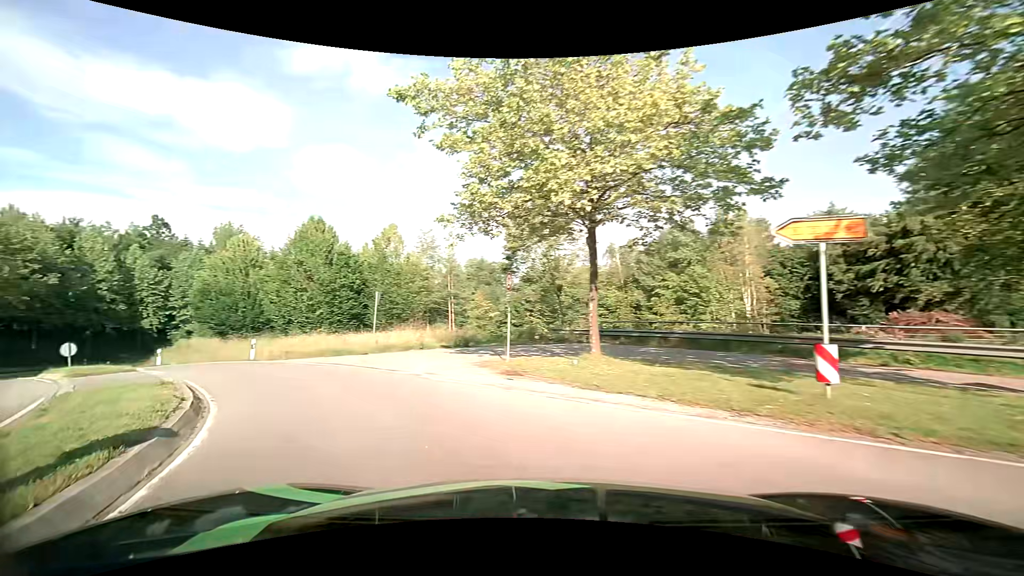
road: primary_link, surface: asphalt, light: Day
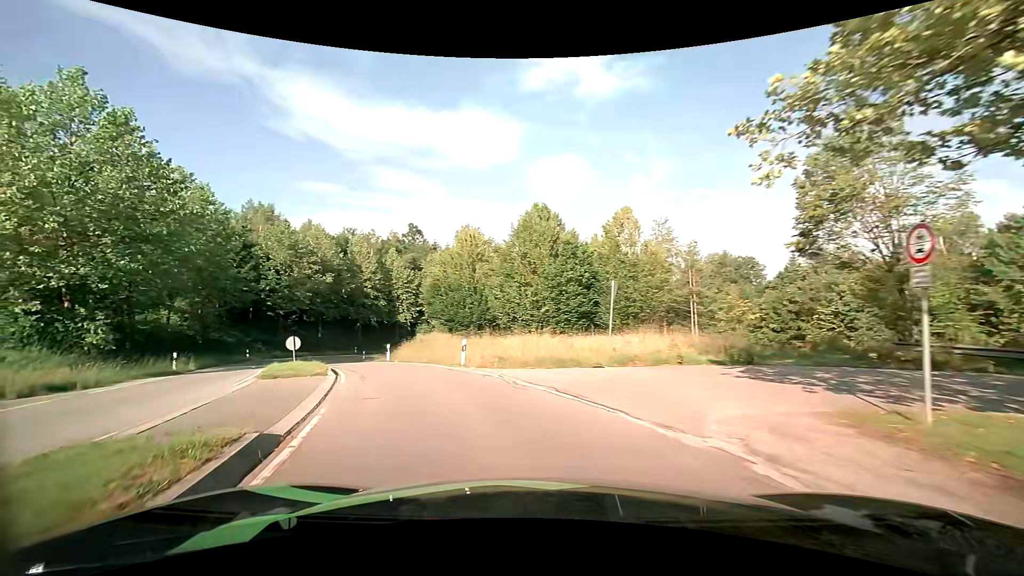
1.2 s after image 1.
(-1.7, +7.3) m; -24°
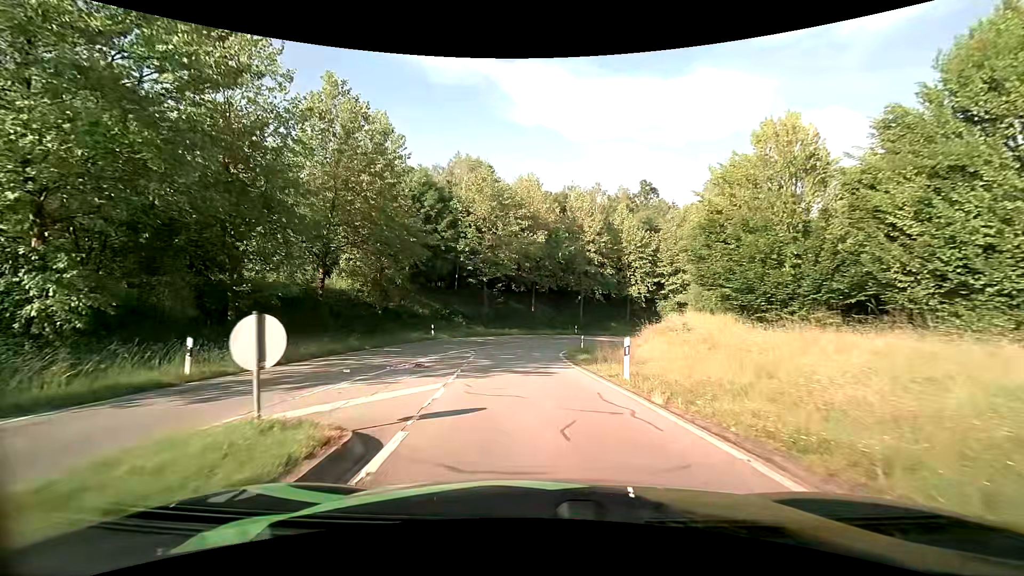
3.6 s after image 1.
(-5.2, +18.5) m; -26°
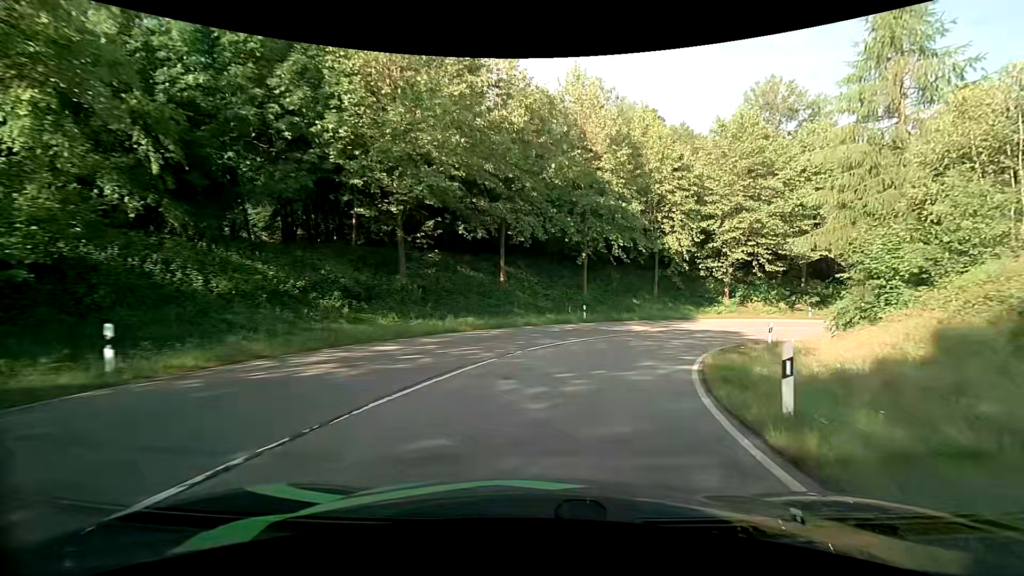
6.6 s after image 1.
(-0.7, +28.3) m; +4°
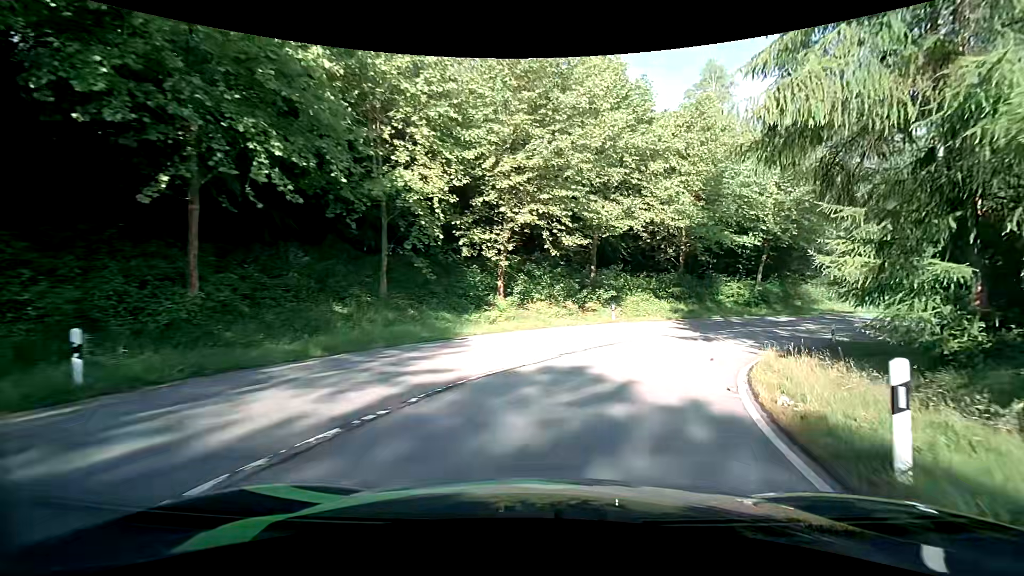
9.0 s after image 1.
(+4.8, +21.5) m; +28°
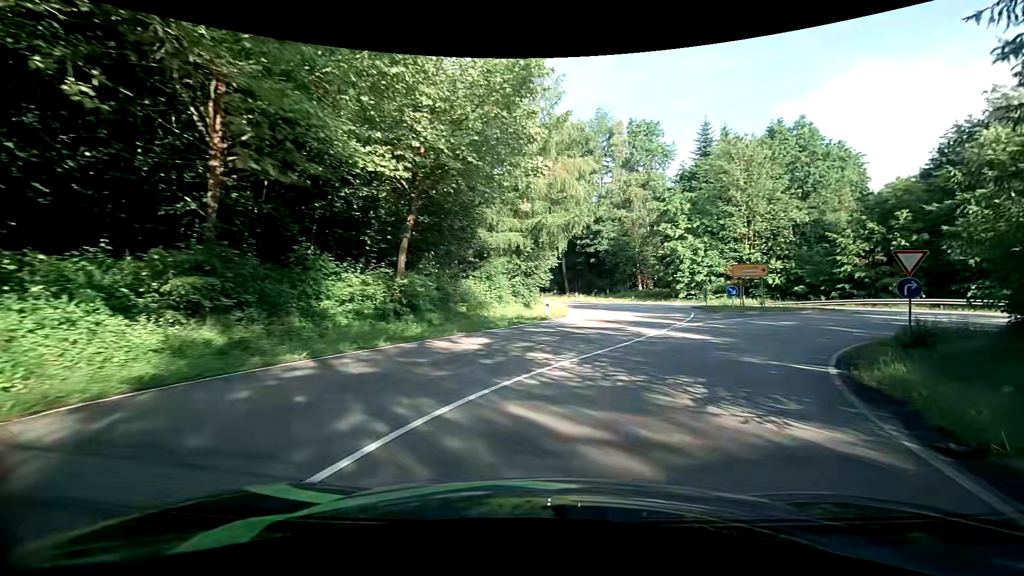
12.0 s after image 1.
(+7.7, +24.2) m; +40°
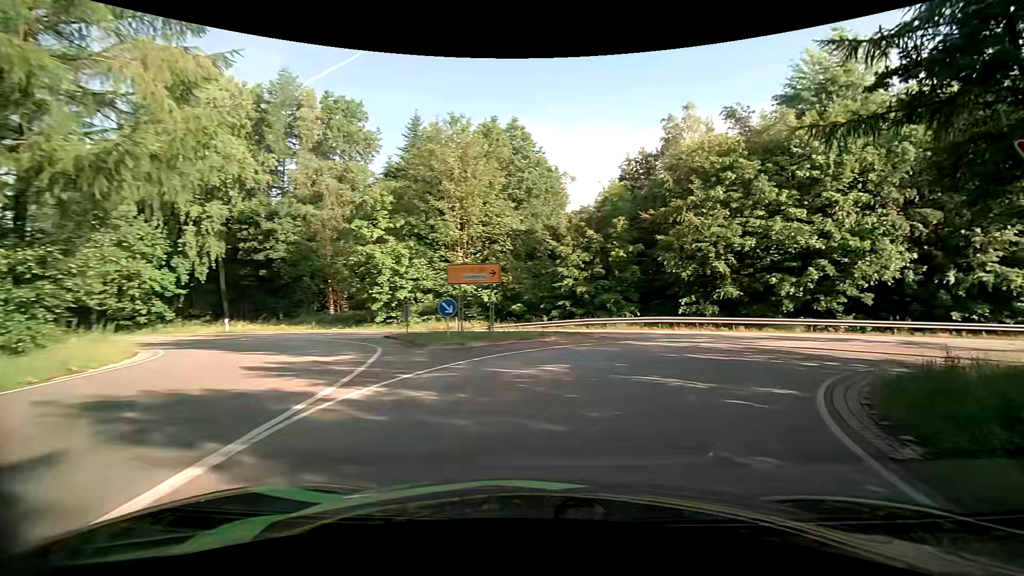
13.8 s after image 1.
(+3.7, +13.8) m; +32°
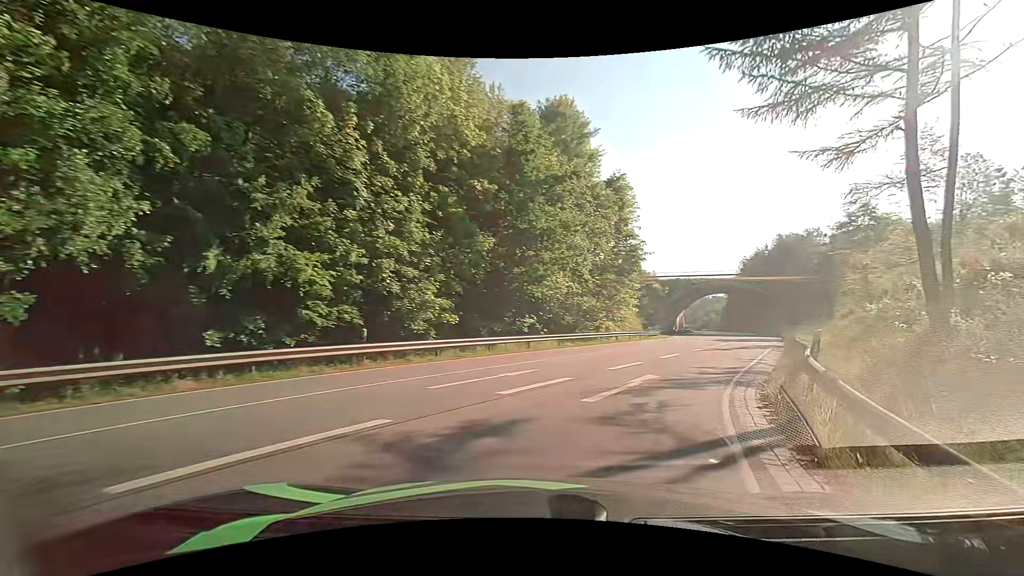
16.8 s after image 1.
(+11.8, +16.9) m; +69°
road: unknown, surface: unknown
(+2, +10) (+6, +19) (+10, +28) (+14, +37) (+18, +46) (+22, +55) (+26, +65) (+29, +74) (+33, +83) (+36, +93) m
